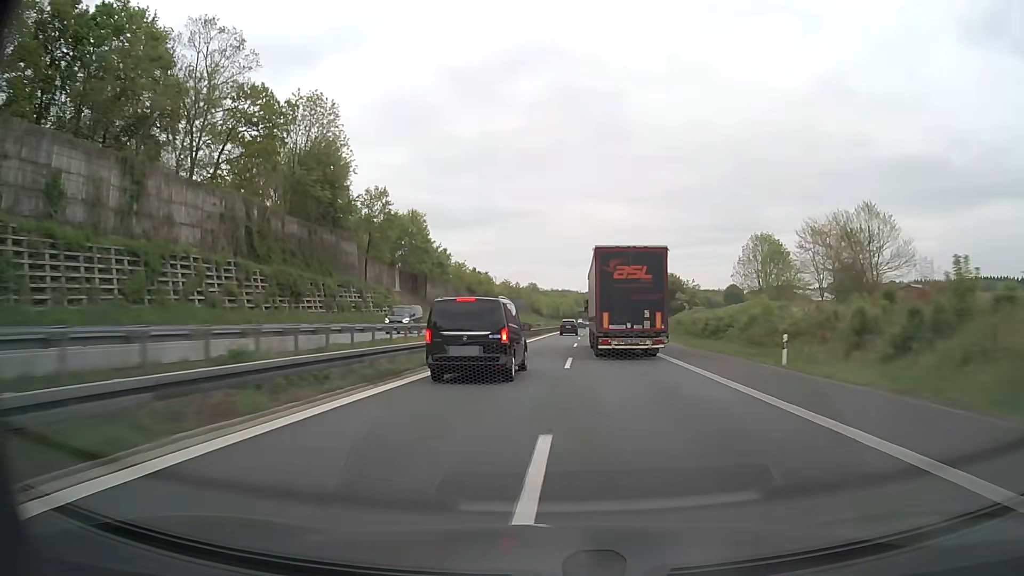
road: motorway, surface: asphalt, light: Day
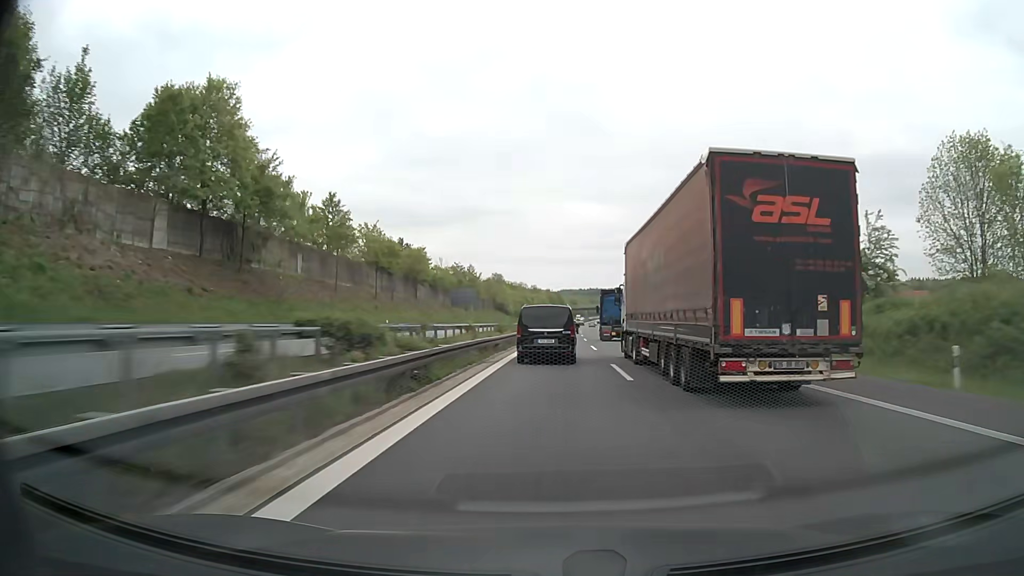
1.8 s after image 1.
(+1.2, +58.8) m; +2°
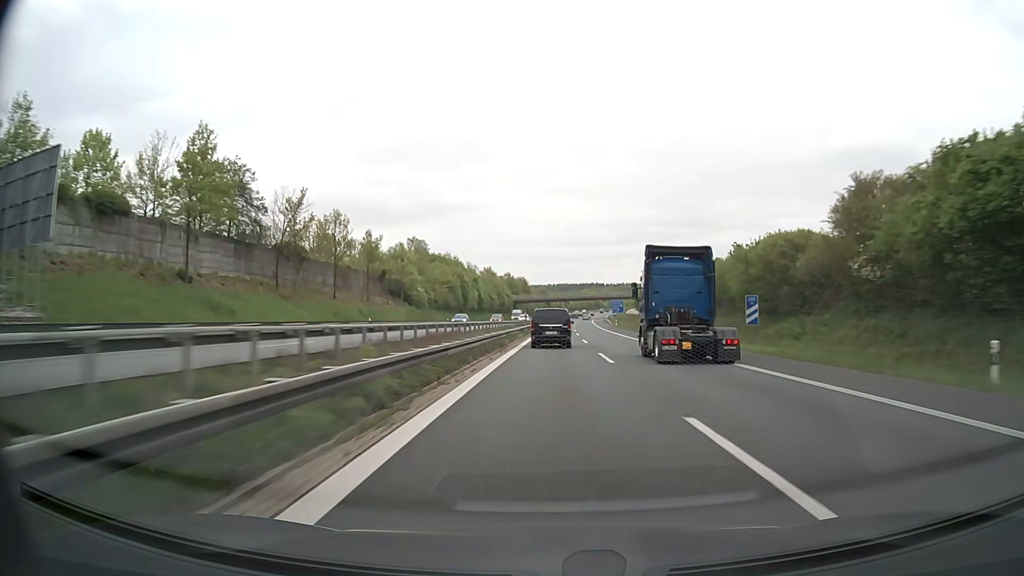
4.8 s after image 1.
(+3.4, +102.9) m; +3°
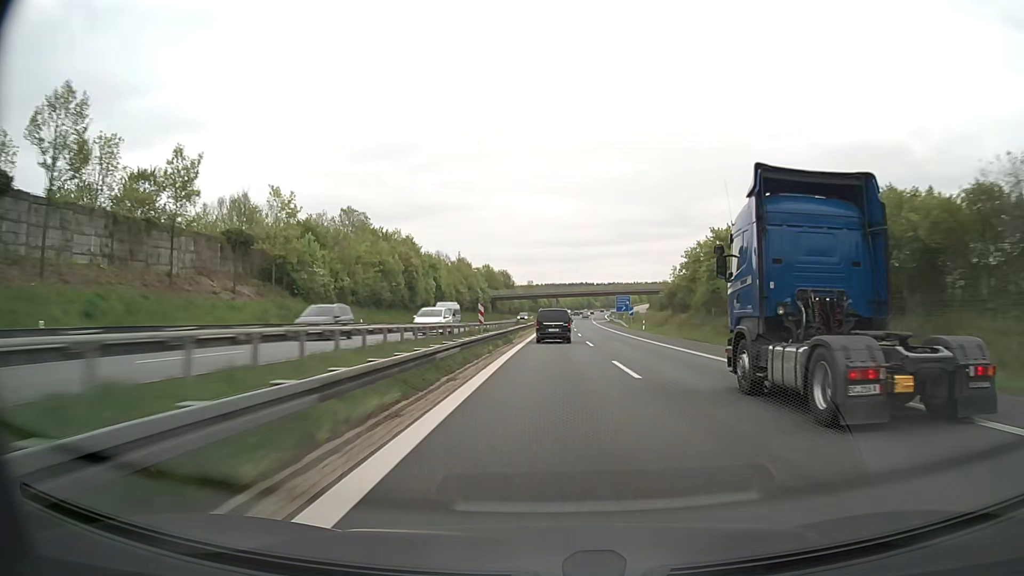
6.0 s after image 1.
(+0.3, +42.0) m; +1°
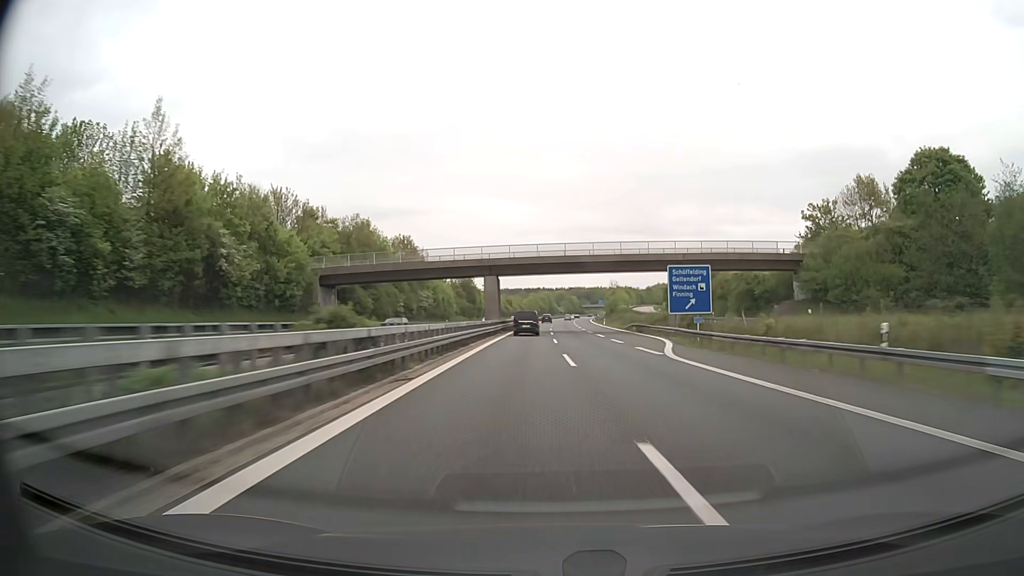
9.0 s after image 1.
(+2.9, +104.1) m; +4°
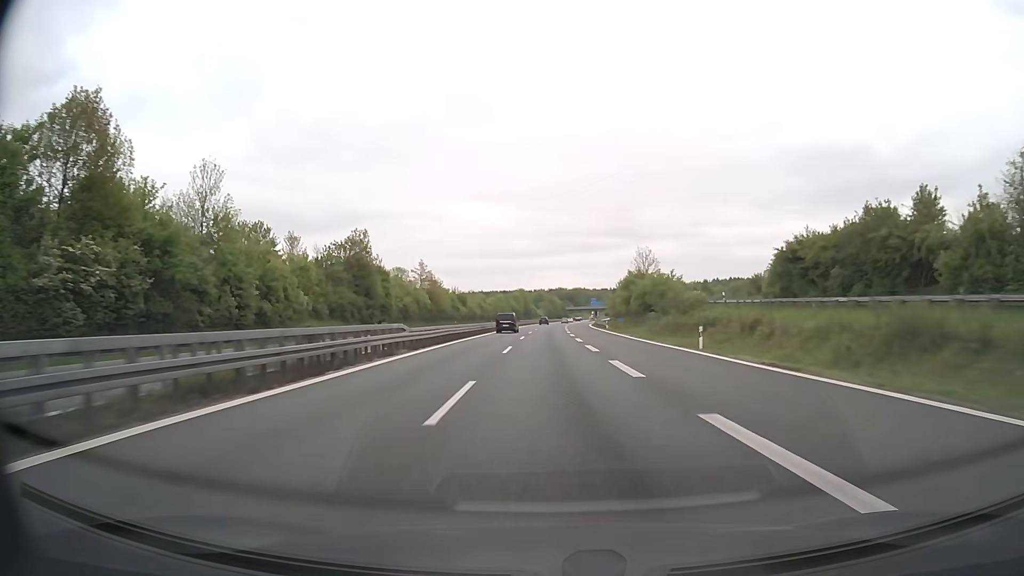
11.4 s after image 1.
(+1.9, +82.5) m; +2°
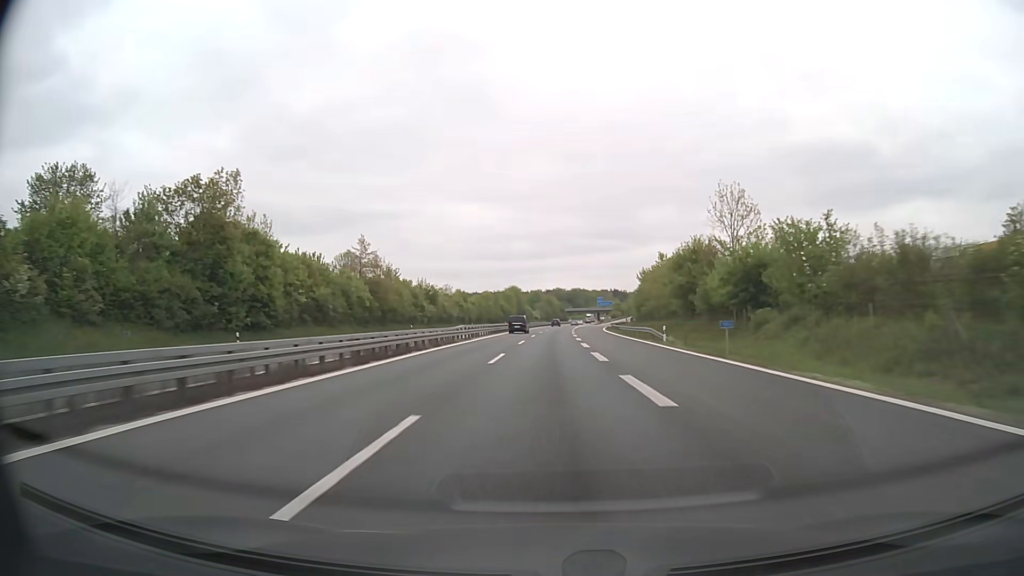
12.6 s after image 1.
(+0.1, +41.1) m; 0°
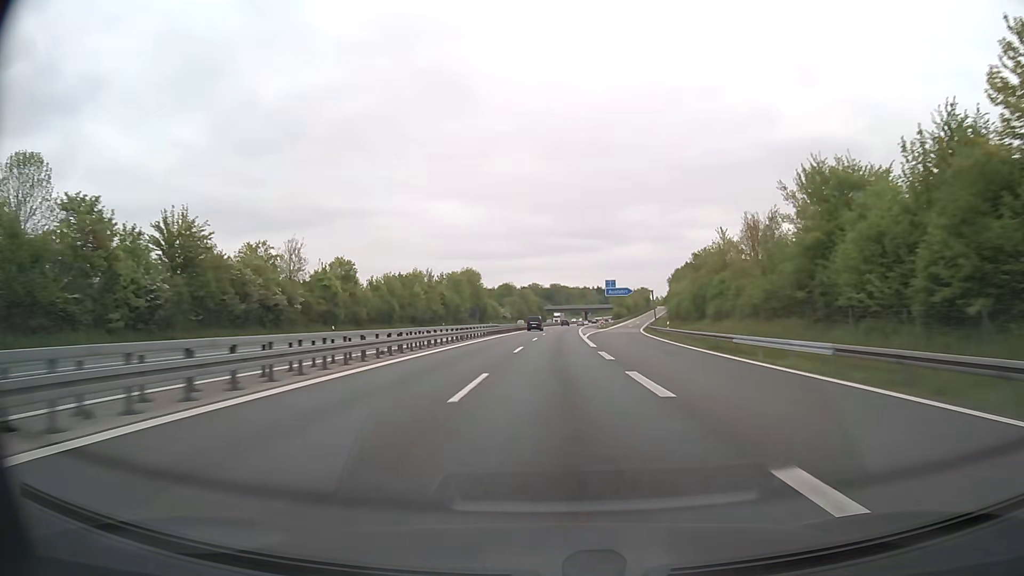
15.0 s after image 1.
(+0.9, +82.2) m; +2°
(0, +10) (0, +20) (0, +30) (+1, +40) (+1, +50) (+1, +60) (+2, +70) (+2, +80) (+3, +90) (+3, +100) m
